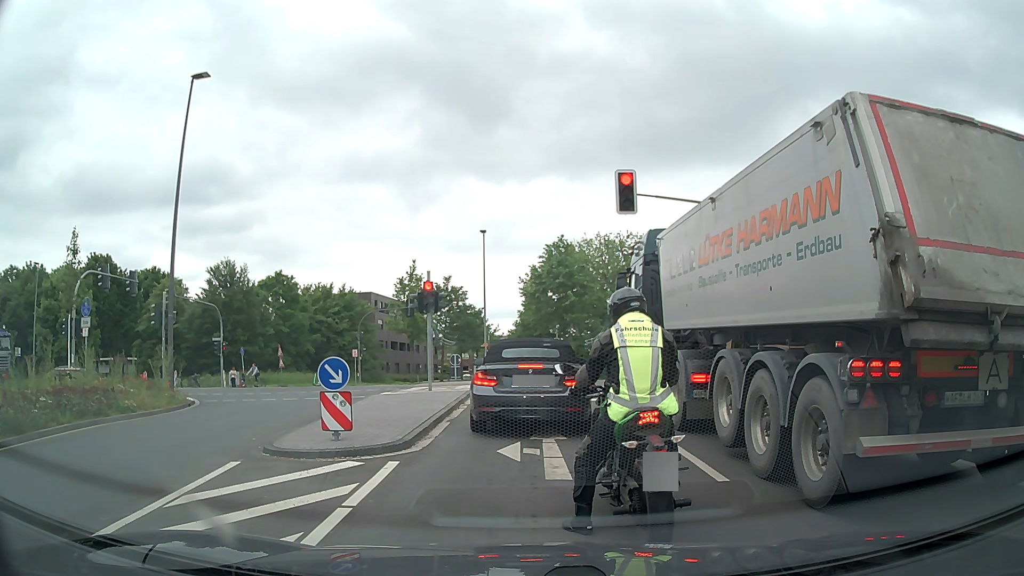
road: secondary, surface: asphalt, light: Day
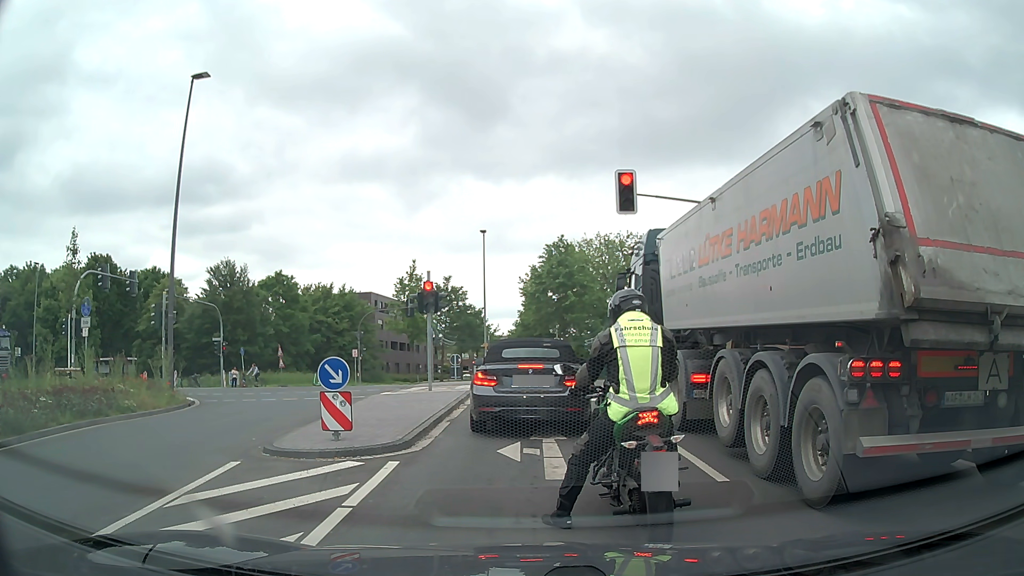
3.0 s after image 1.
(0.0, 0.0) m; 0°
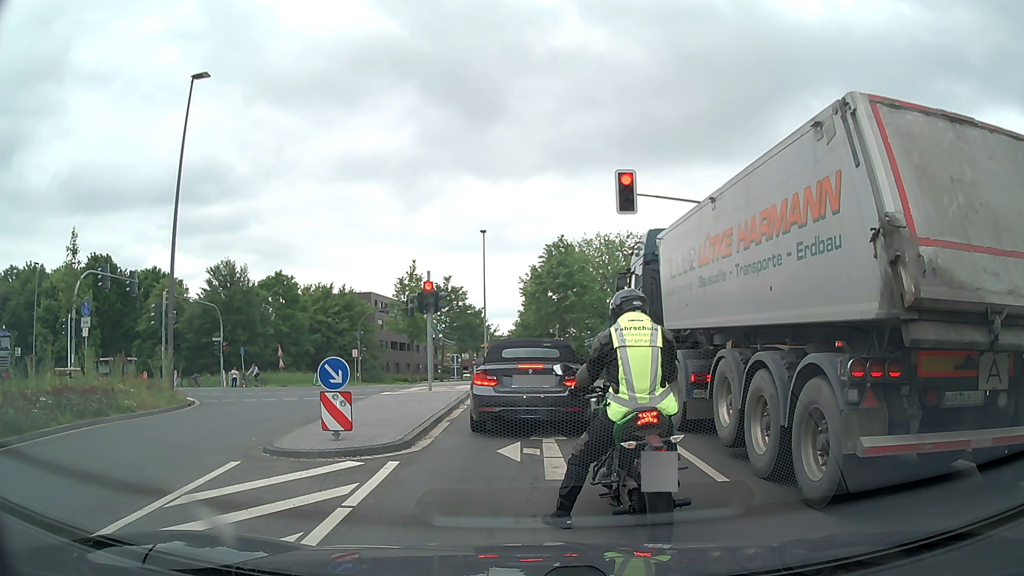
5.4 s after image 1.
(0.0, 0.0) m; 0°
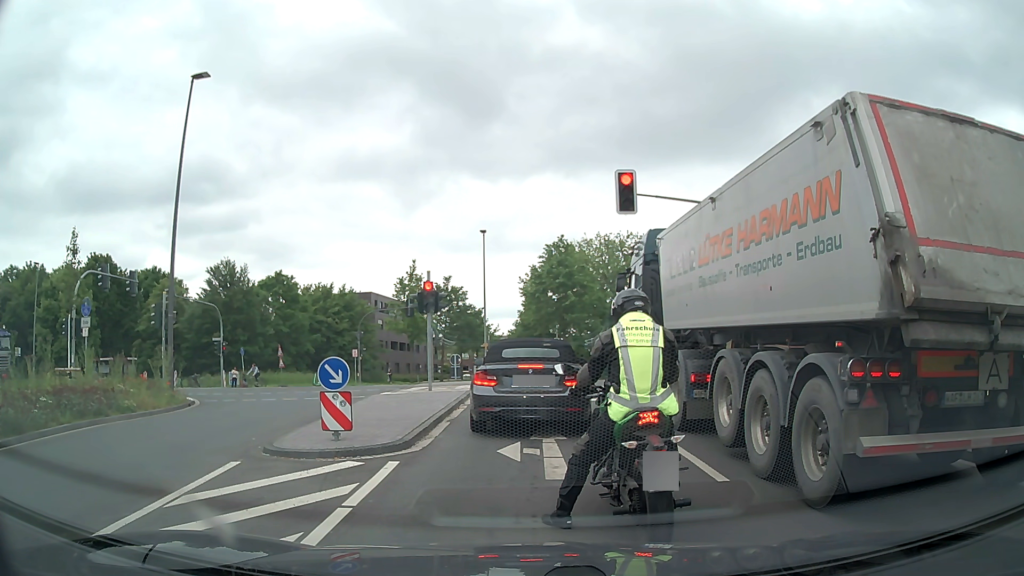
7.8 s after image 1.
(0.0, 0.0) m; 0°
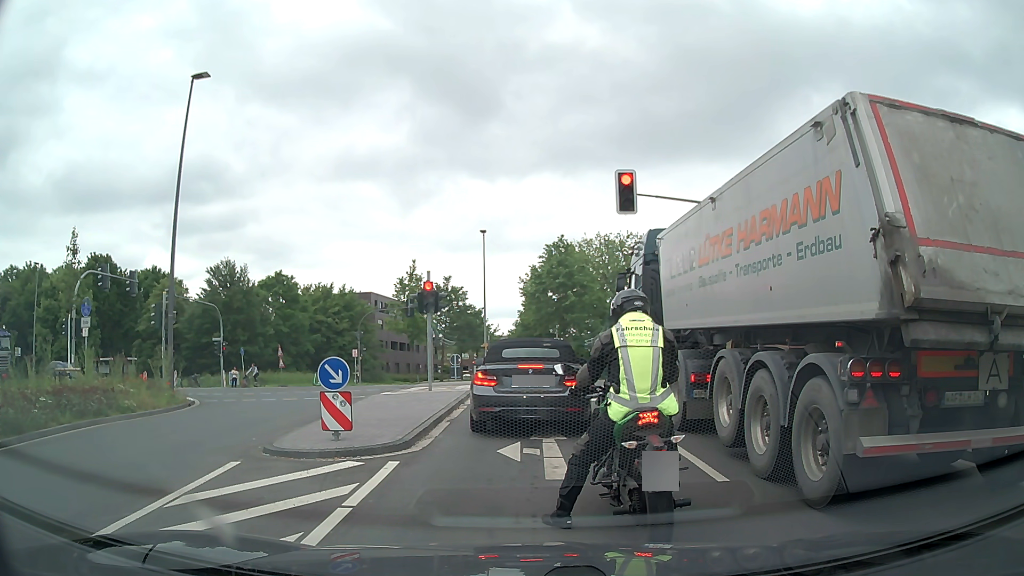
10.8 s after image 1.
(0.0, 0.0) m; 0°
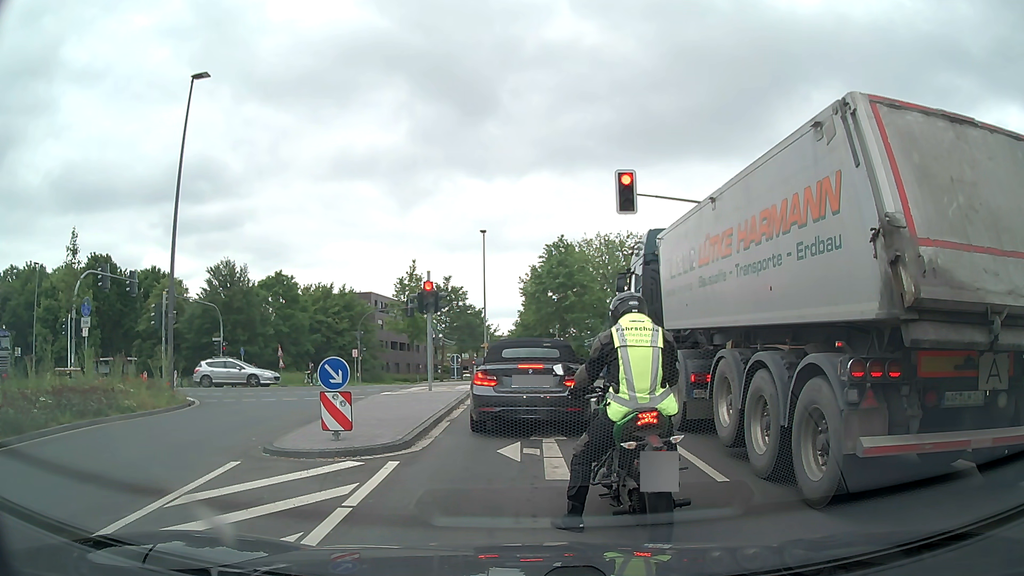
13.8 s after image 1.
(0.0, 0.0) m; 0°
